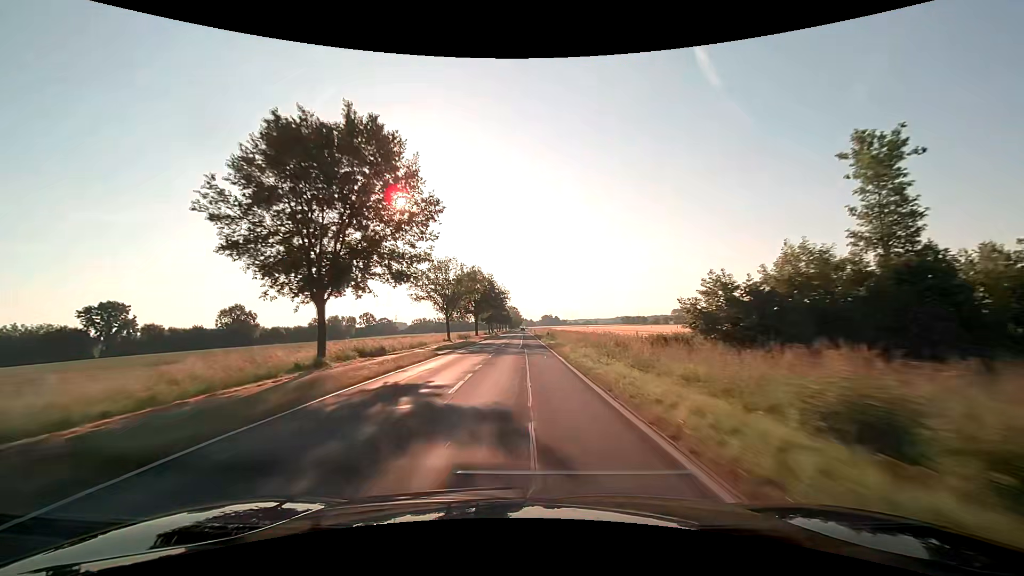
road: secondary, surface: asphalt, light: Day
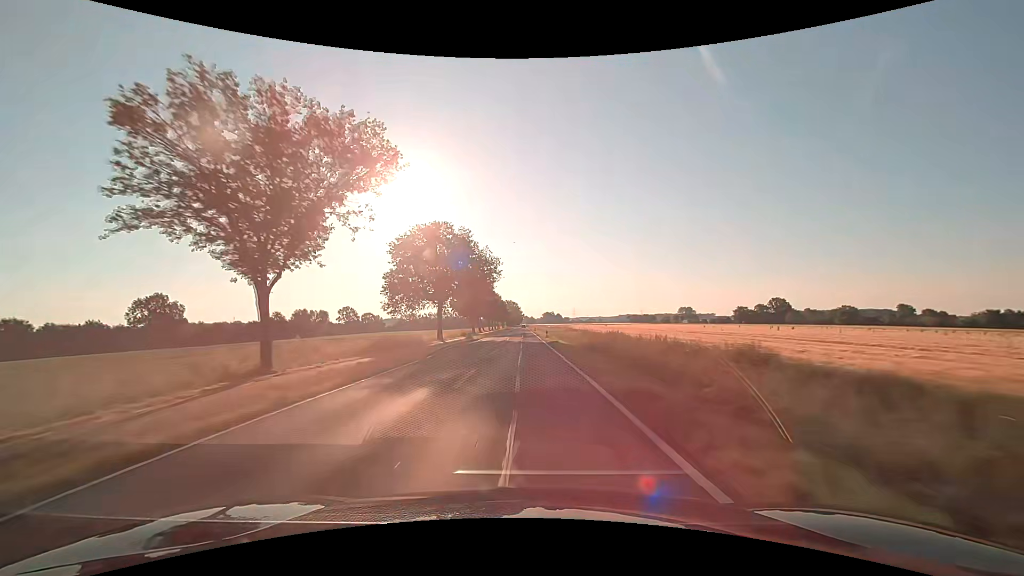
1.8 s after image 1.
(0.0, +47.4) m; 0°
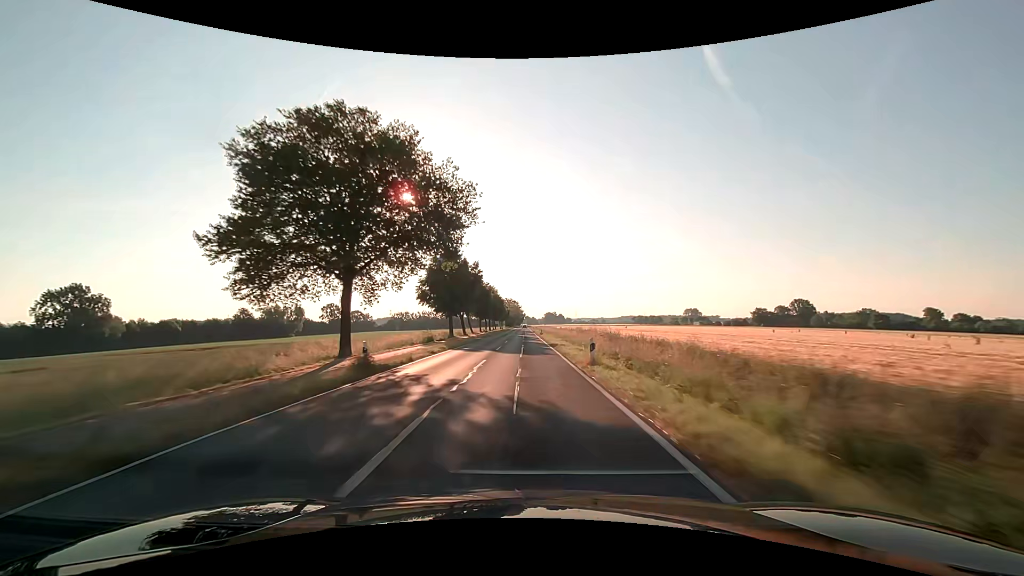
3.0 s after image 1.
(0.0, +31.6) m; 0°
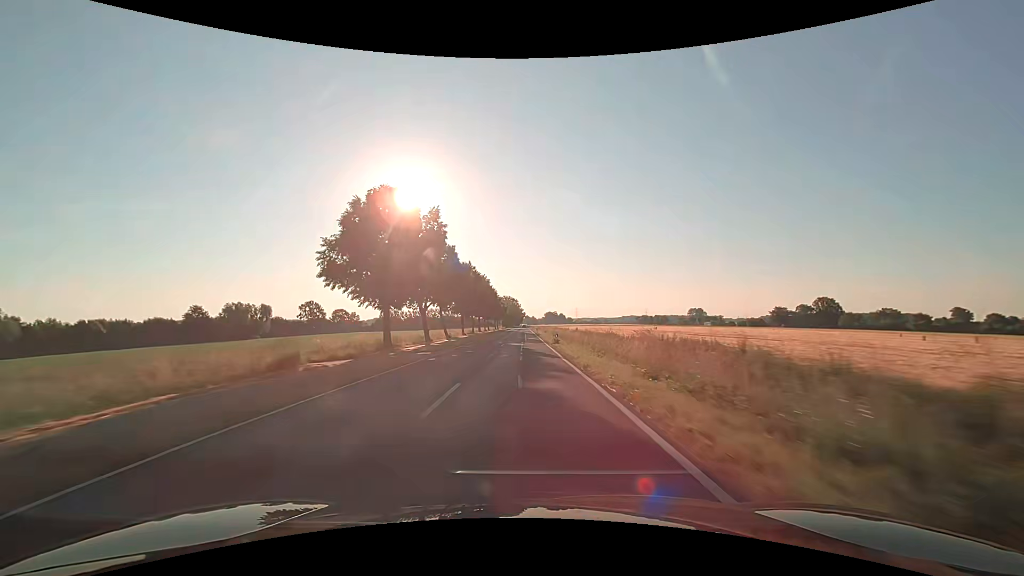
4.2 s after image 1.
(0.0, +31.6) m; 0°
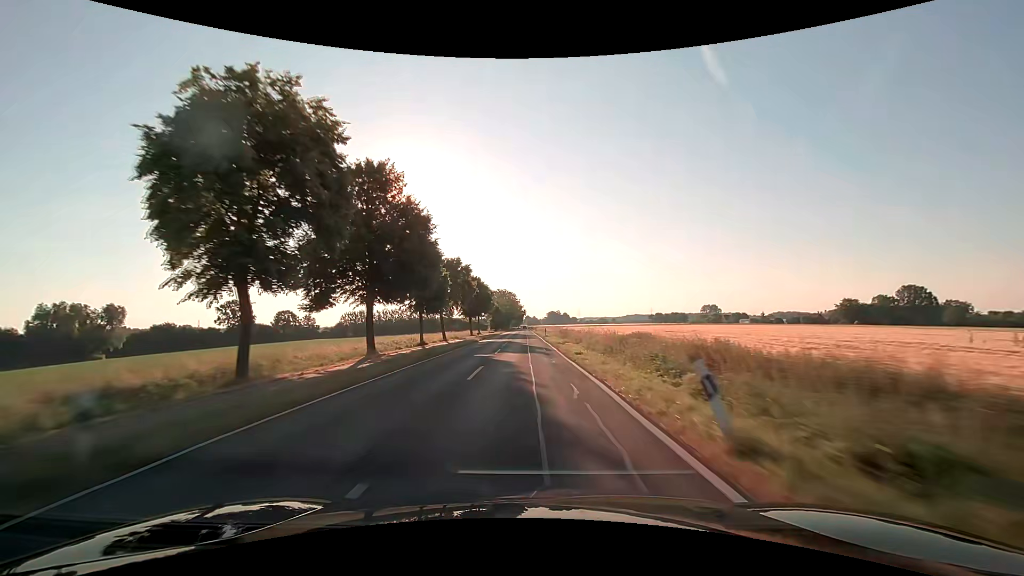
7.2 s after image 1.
(-0.1, +79.1) m; 0°
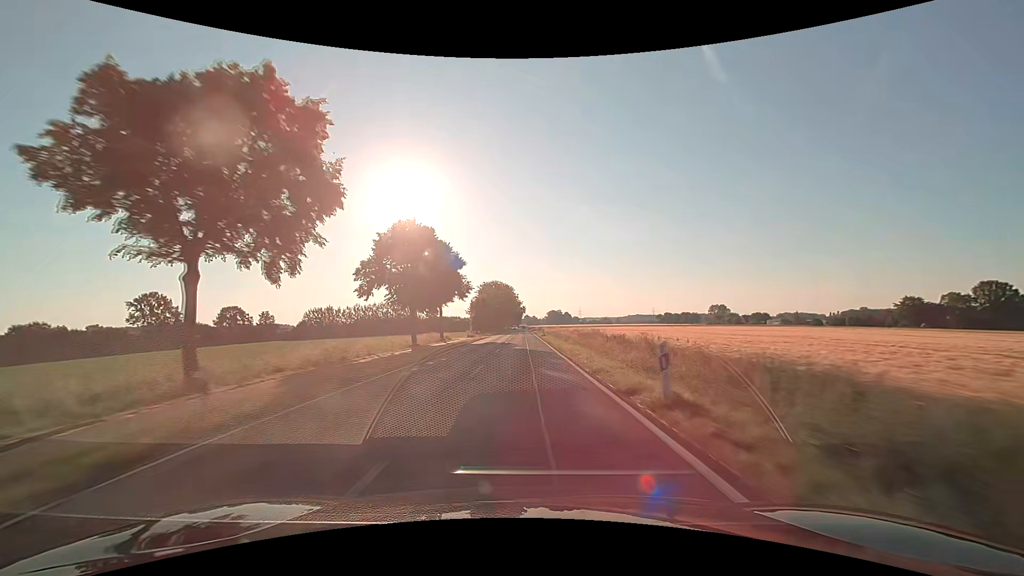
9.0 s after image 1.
(0.0, +47.4) m; 0°
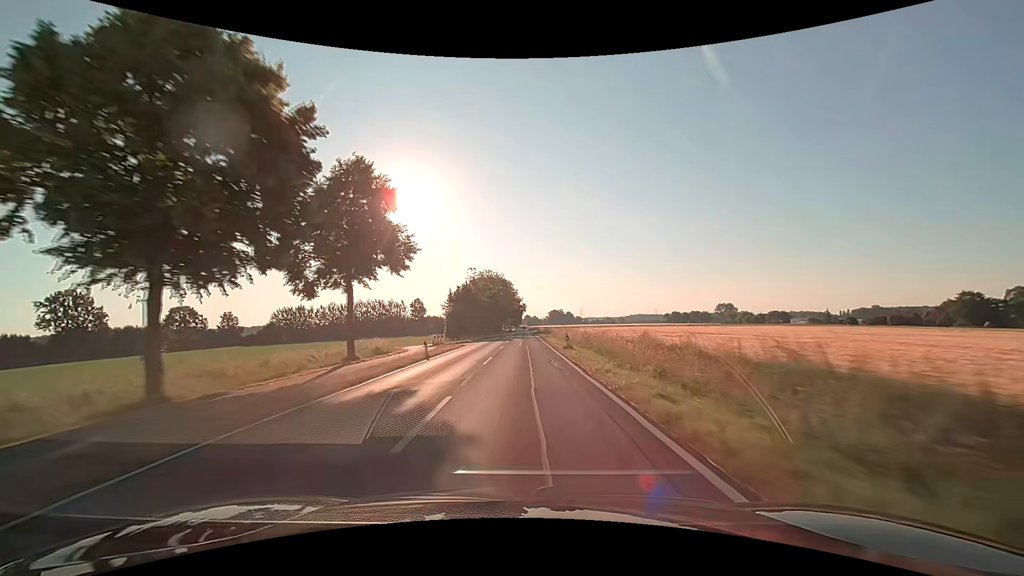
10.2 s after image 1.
(0.0, +31.6) m; 0°
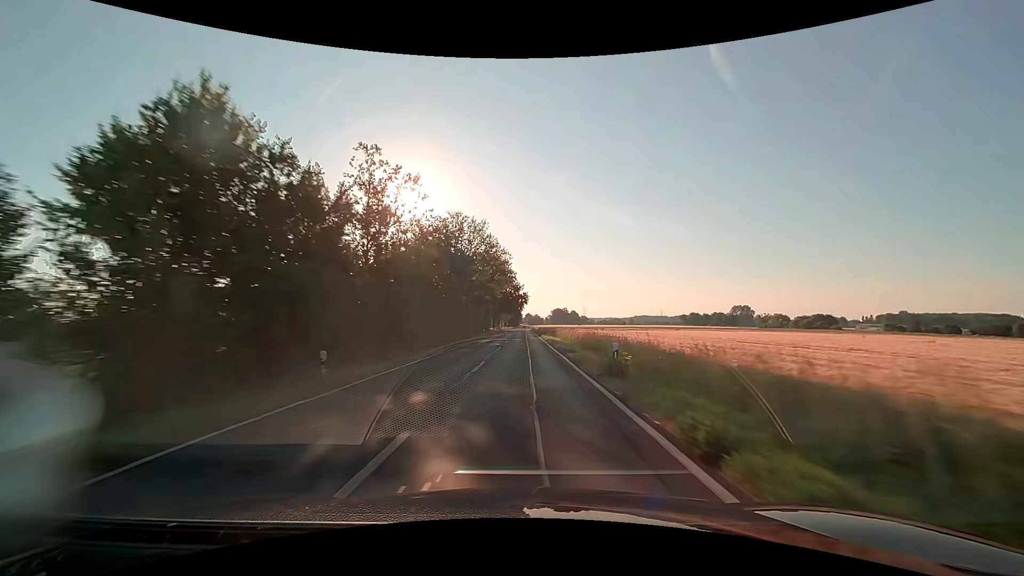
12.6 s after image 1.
(-0.2, +63.2) m; 0°
(0, +10) (0, +20) (0, +30) (0, +40) (0, +50) (0, +60) (0, +70) (0, +80) (0, +90) (0, +100) m
